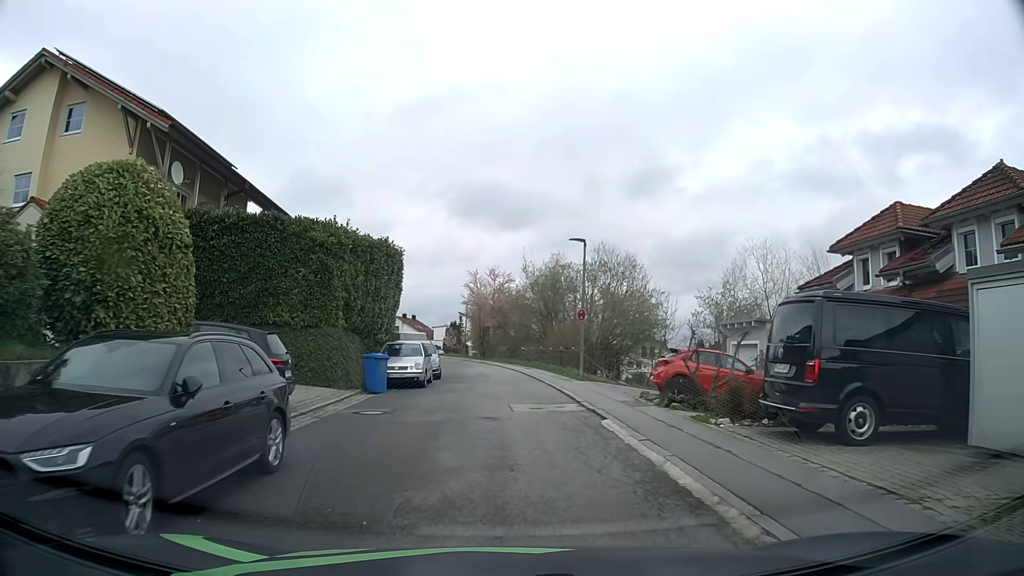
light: Day
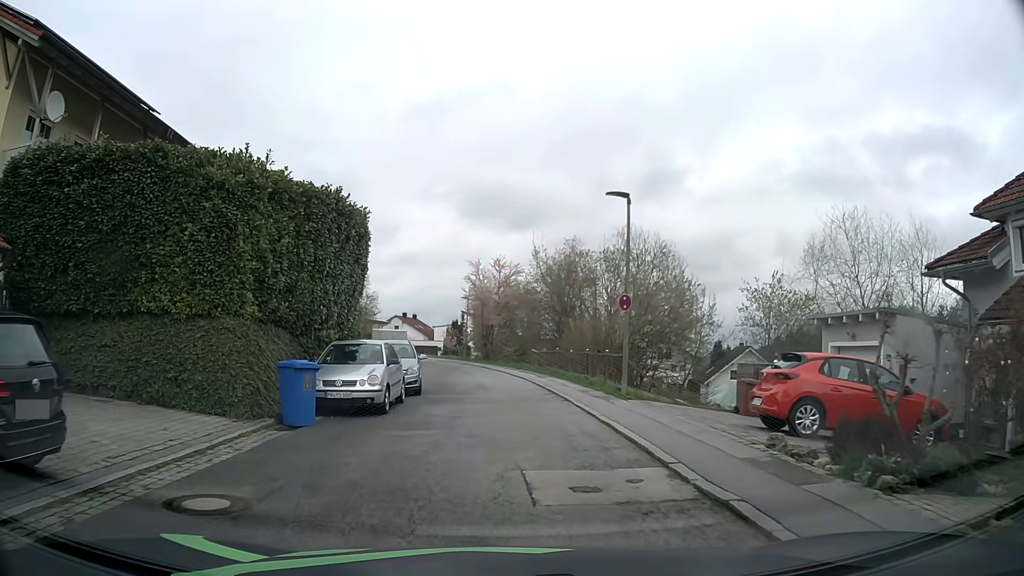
(-0.1, +7.8) m; -1°
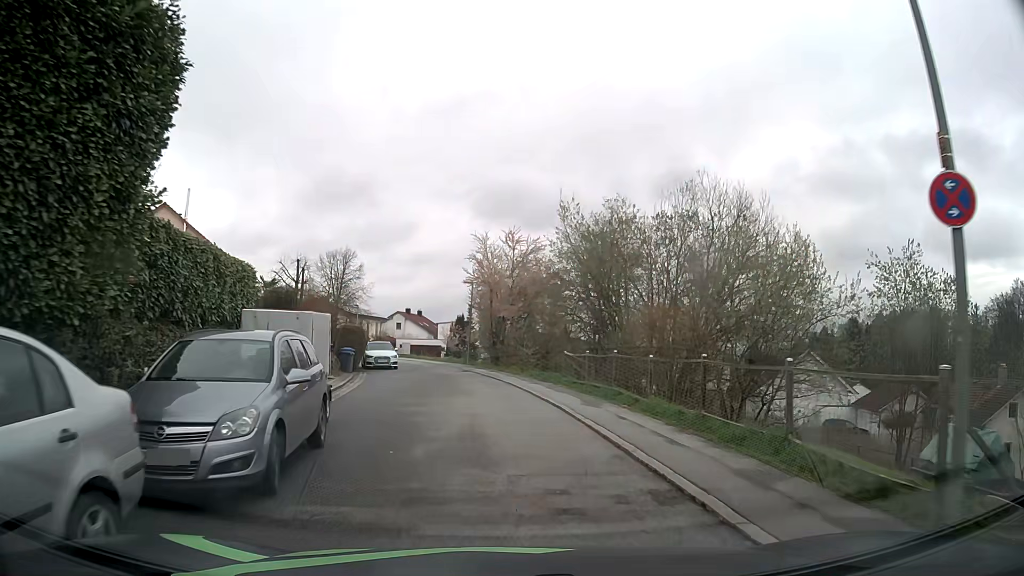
(-0.1, +12.7) m; -1°
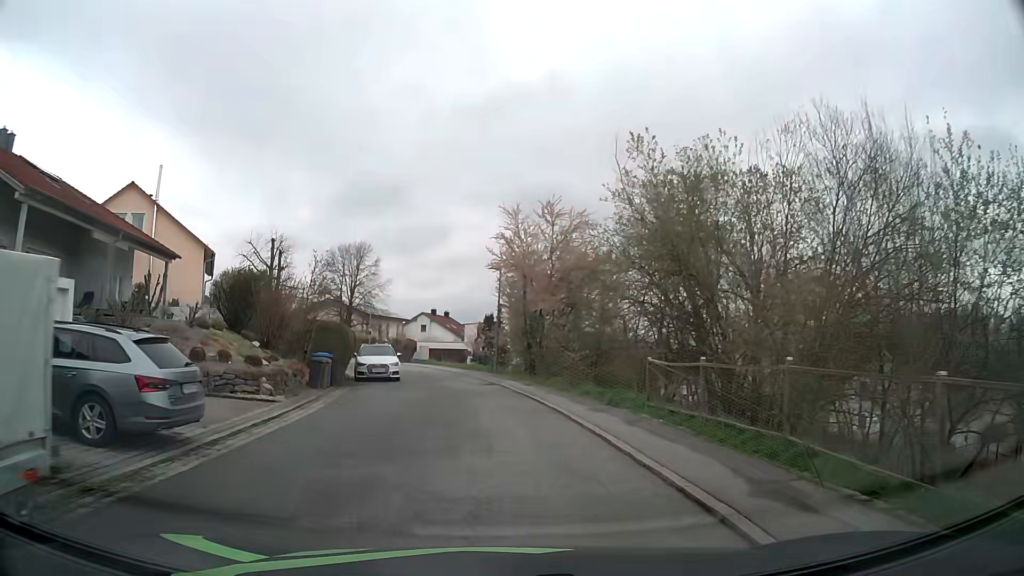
(-0.2, +9.0) m; -3°
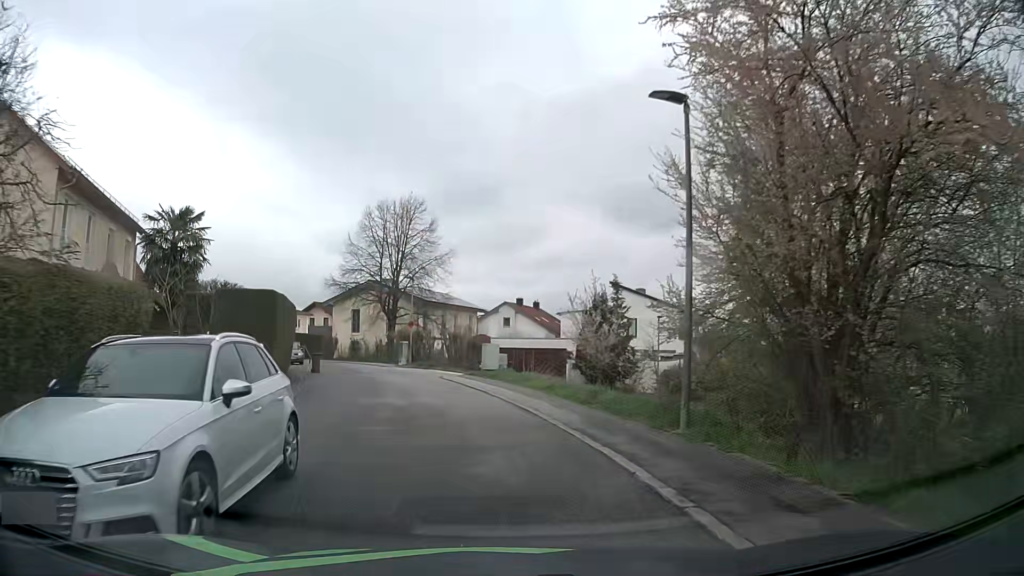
(-1.6, +22.5) m; -7°
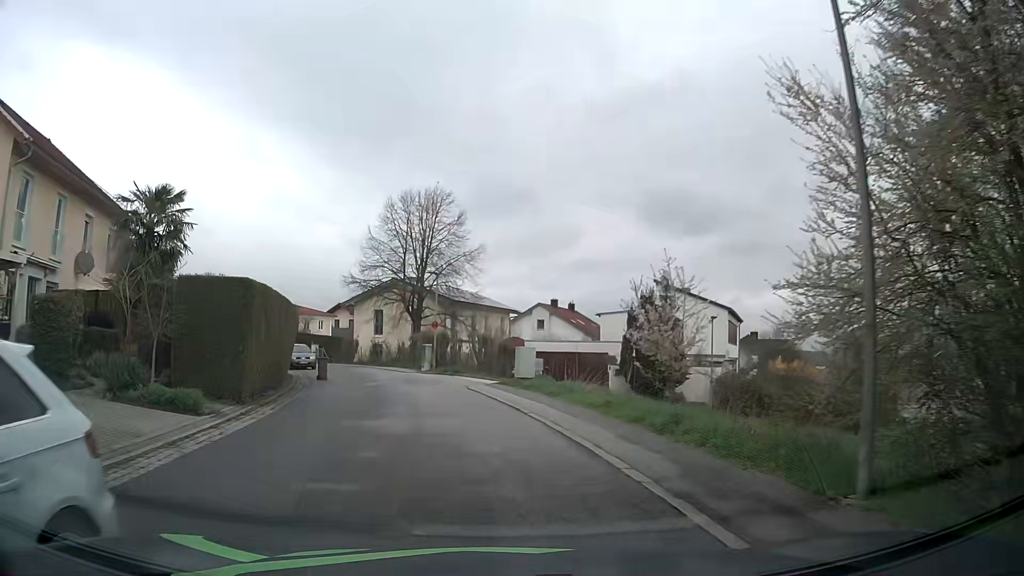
(-0.1, +4.3) m; -4°
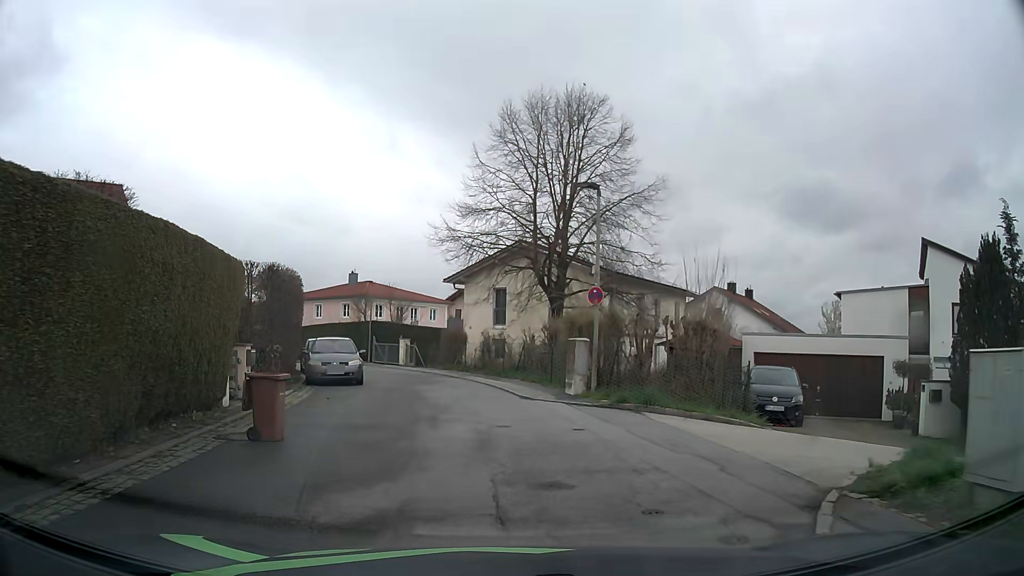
(-1.9, +18.1) m; -11°
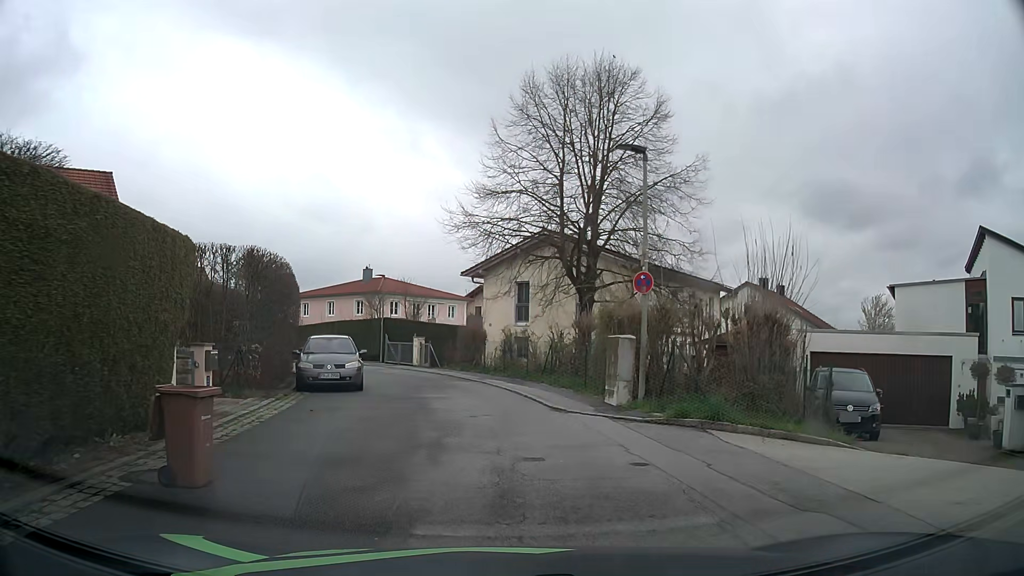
(-0.1, +3.0) m; -2°
